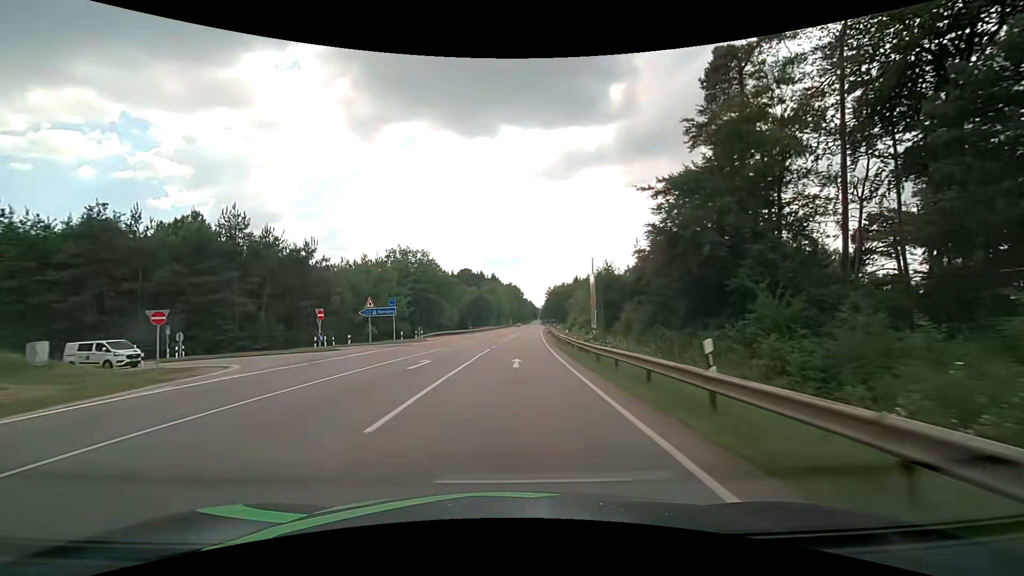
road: secondary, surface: asphalt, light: Day
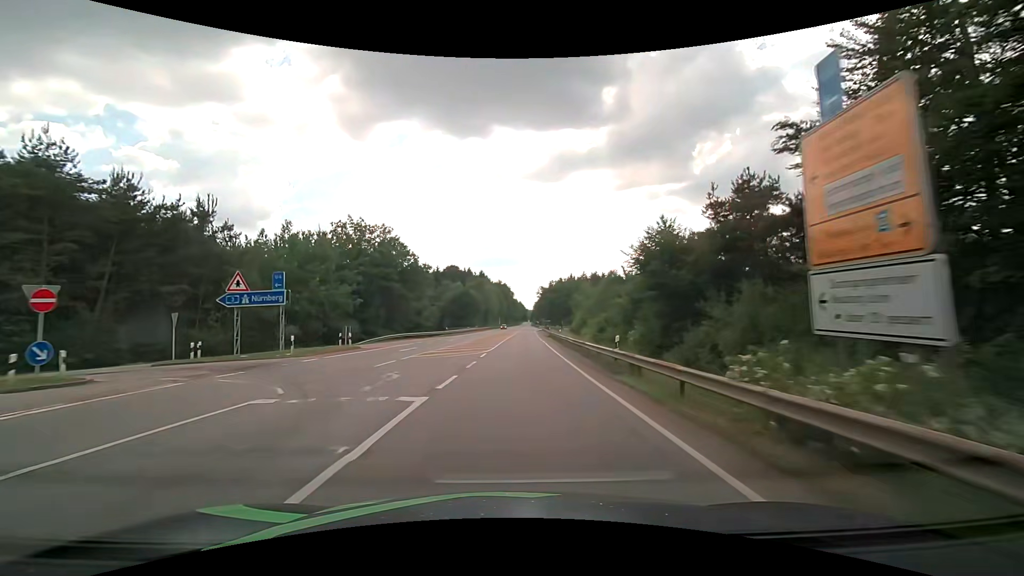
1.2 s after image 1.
(+0.2, +21.6) m; +1°
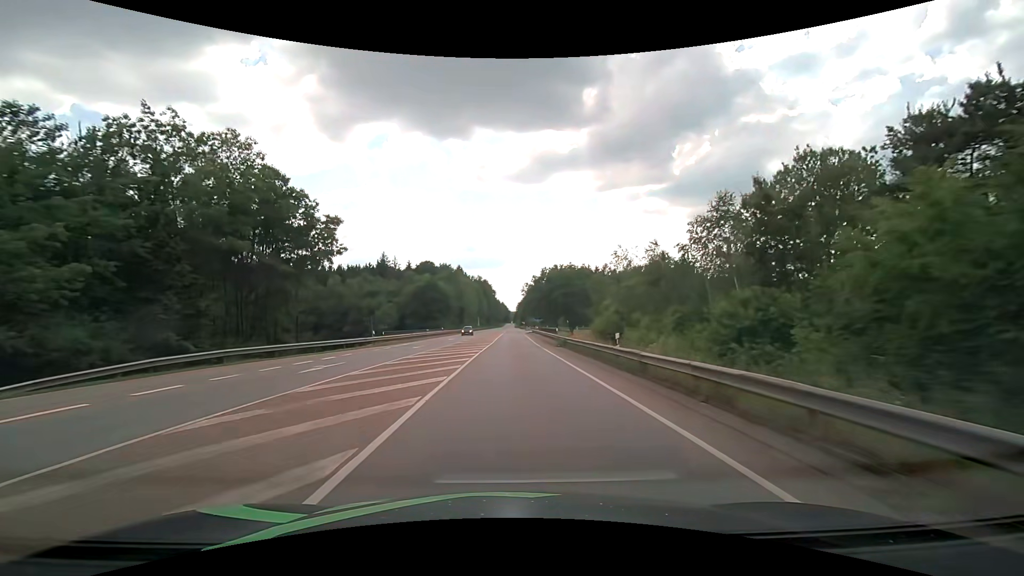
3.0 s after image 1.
(+0.6, +32.3) m; +2°
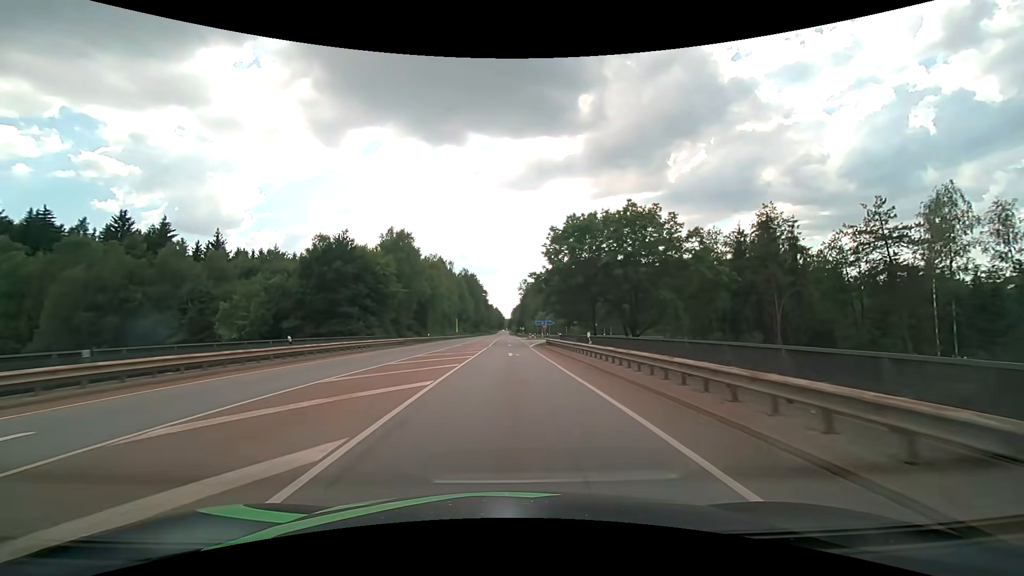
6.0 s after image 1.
(+0.7, +53.7) m; +1°
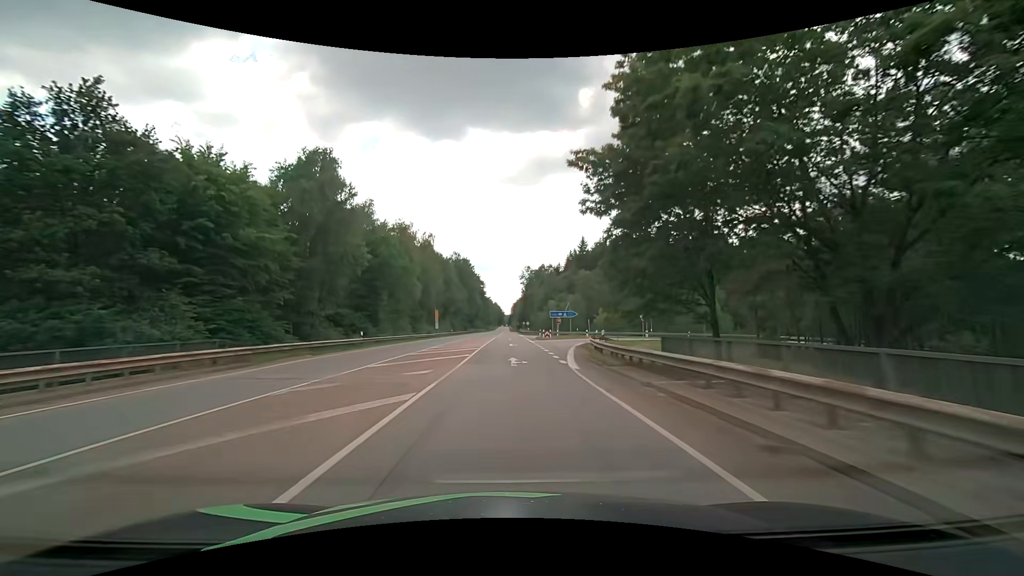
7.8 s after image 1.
(+0.1, +32.1) m; 0°
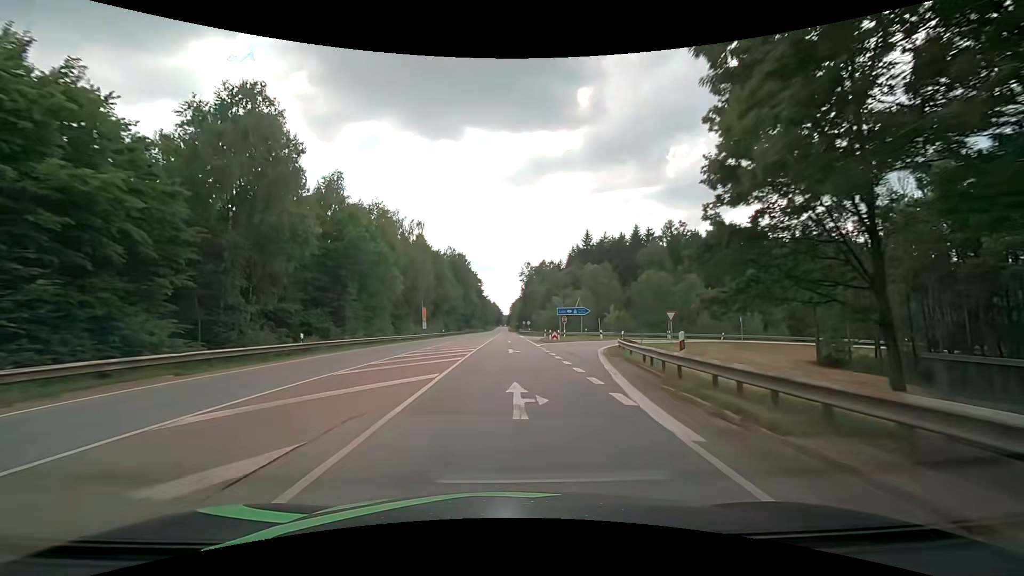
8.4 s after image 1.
(0.0, +10.7) m; 0°
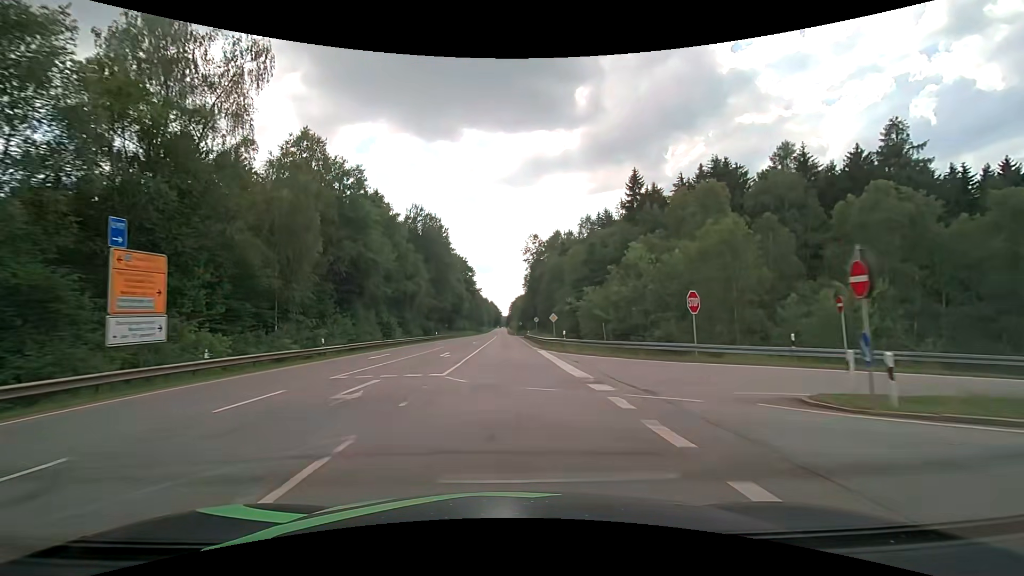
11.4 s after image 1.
(+0.4, +53.7) m; +1°
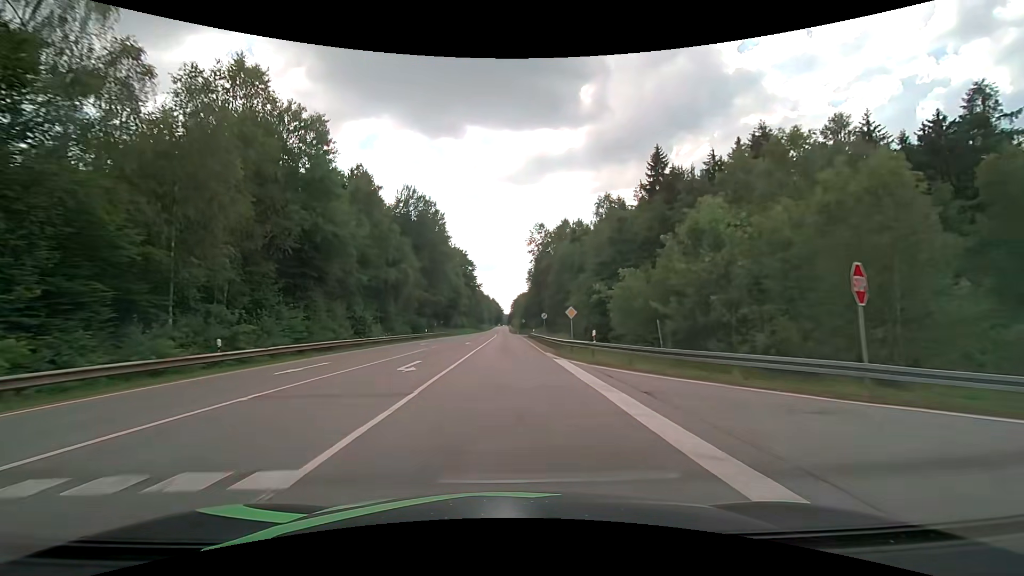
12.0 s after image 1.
(-0.1, +10.8) m; 0°
(0, +10) (0, +20) (0, +30) (0, +40) (0, +50) (0, +60) (0, +70) (-1, +80) (-1, +90) (-1, +100) m
